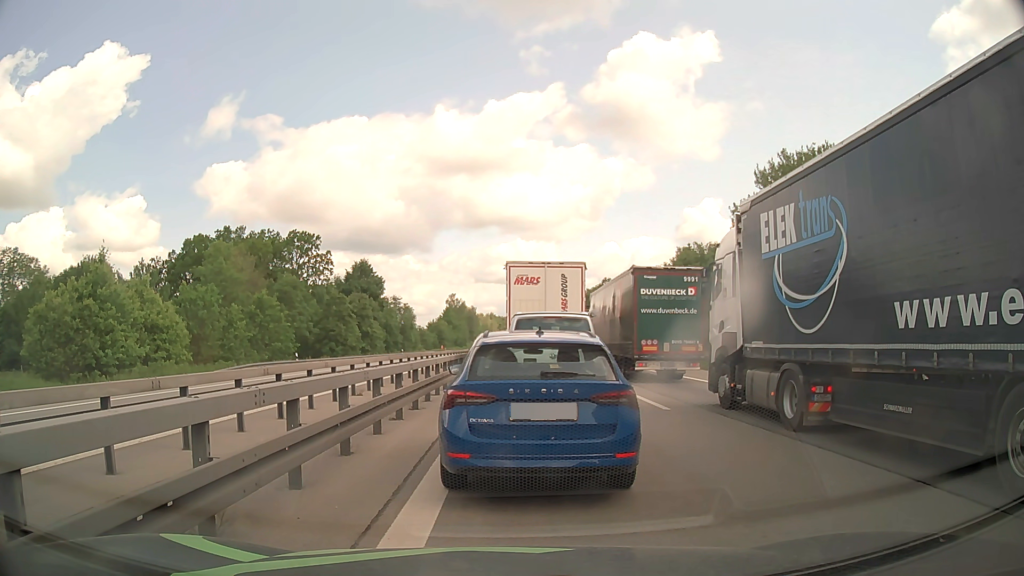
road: motorway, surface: asphalt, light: Day
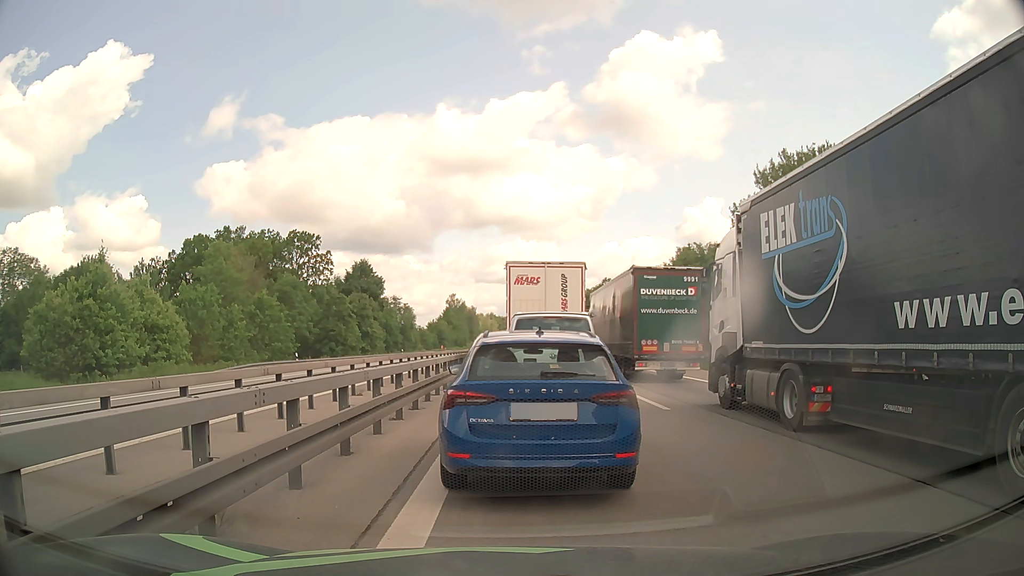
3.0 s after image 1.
(0.0, 0.0) m; 0°
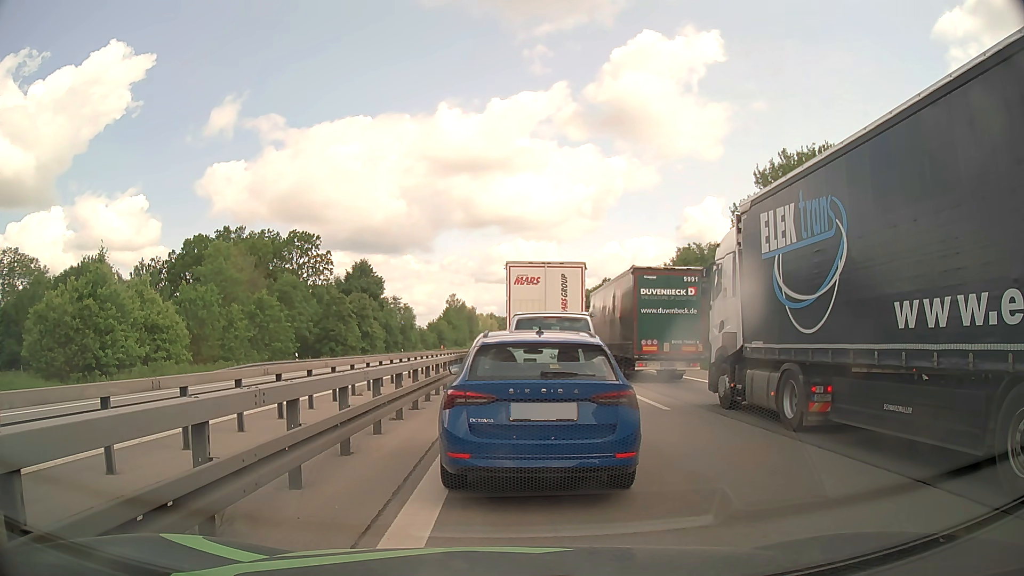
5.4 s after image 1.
(0.0, 0.0) m; 0°
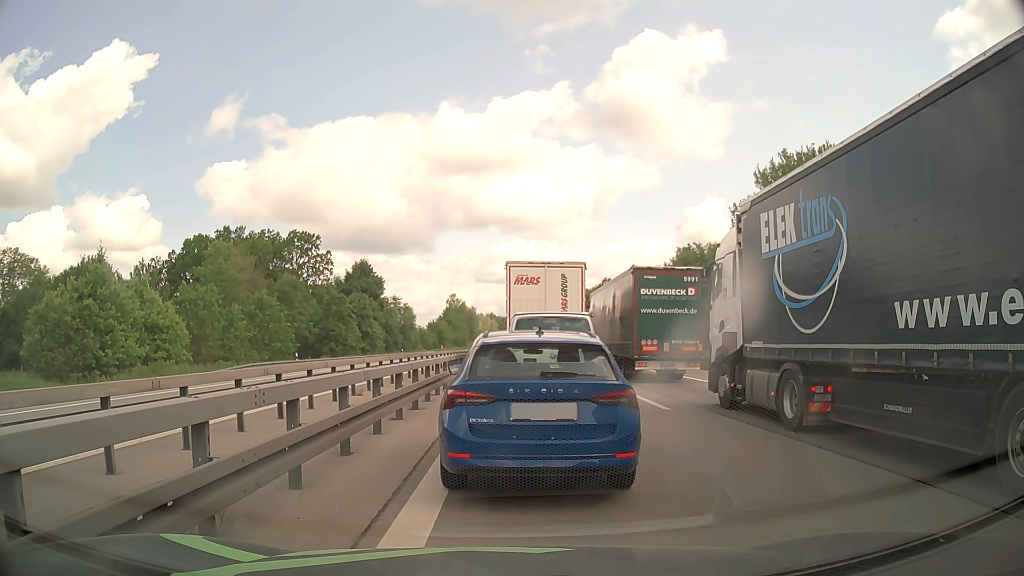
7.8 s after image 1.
(0.0, 0.0) m; 0°
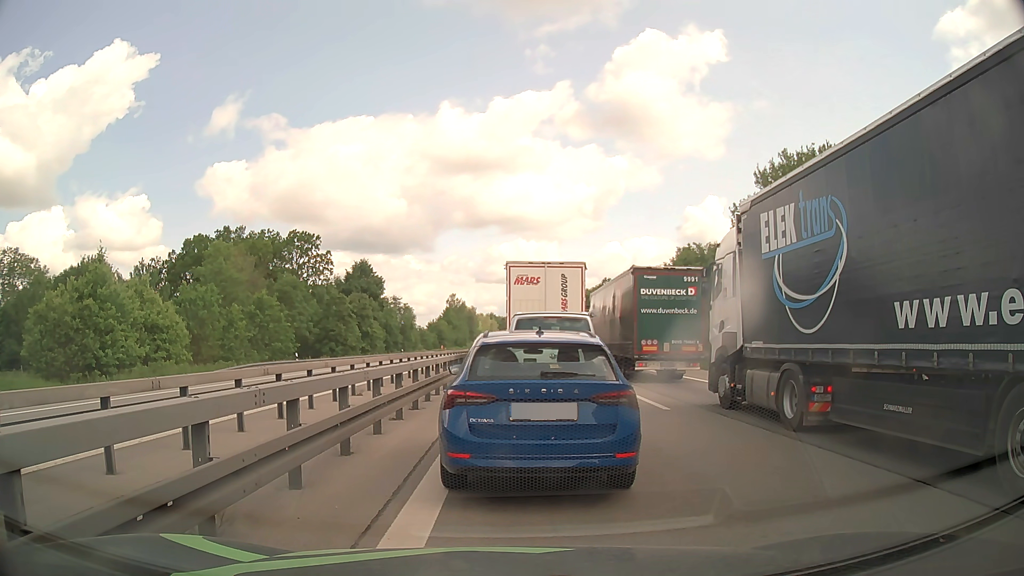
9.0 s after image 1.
(0.0, 0.0) m; 0°
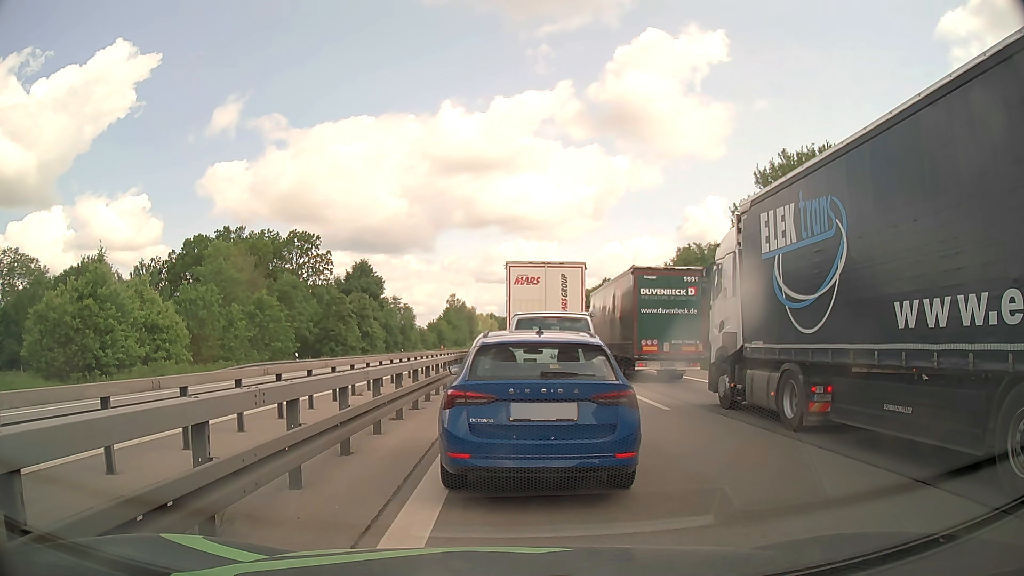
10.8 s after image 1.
(0.0, 0.0) m; 0°
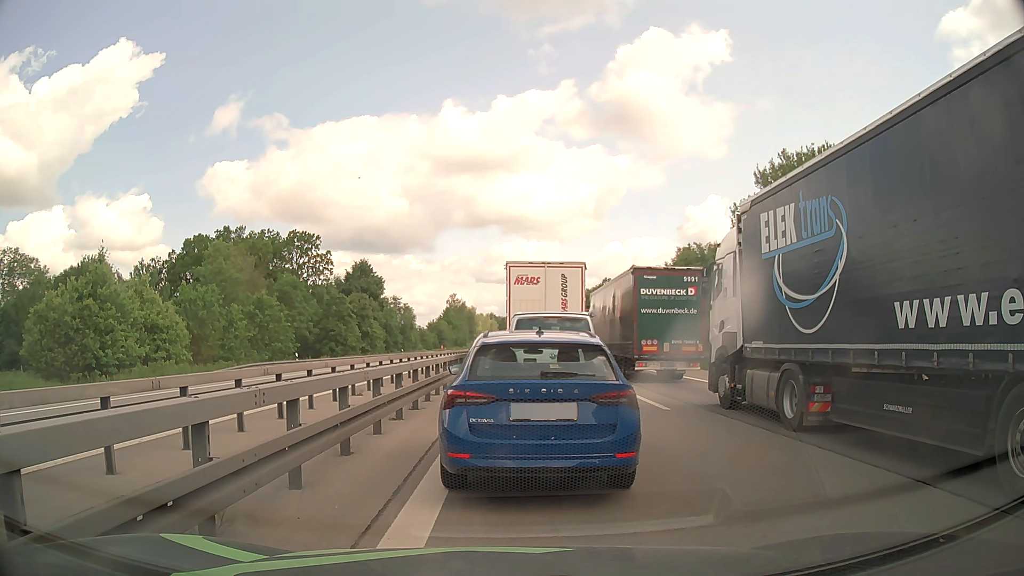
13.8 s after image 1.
(0.0, 0.0) m; 0°
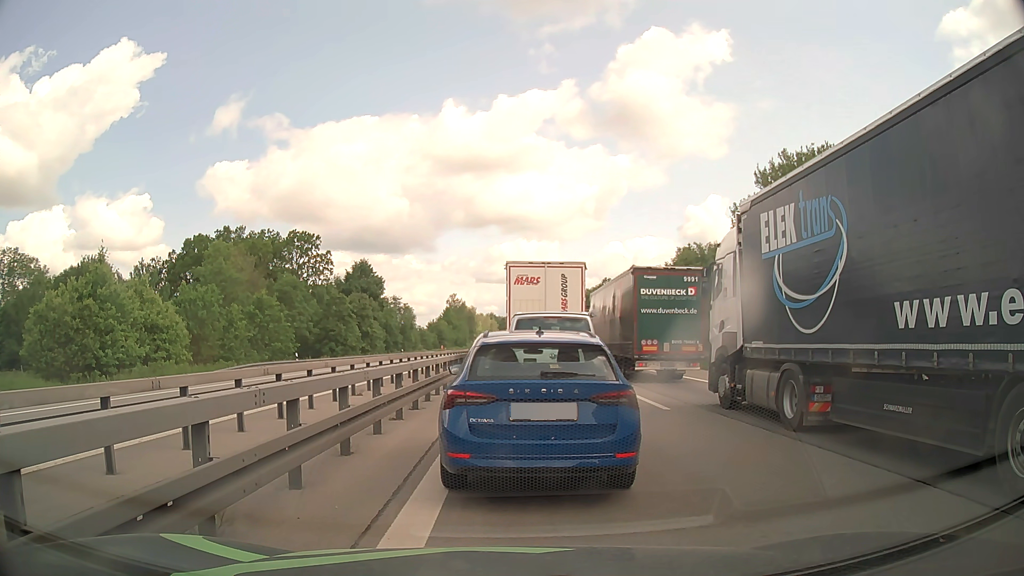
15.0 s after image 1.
(0.0, 0.0) m; 0°
